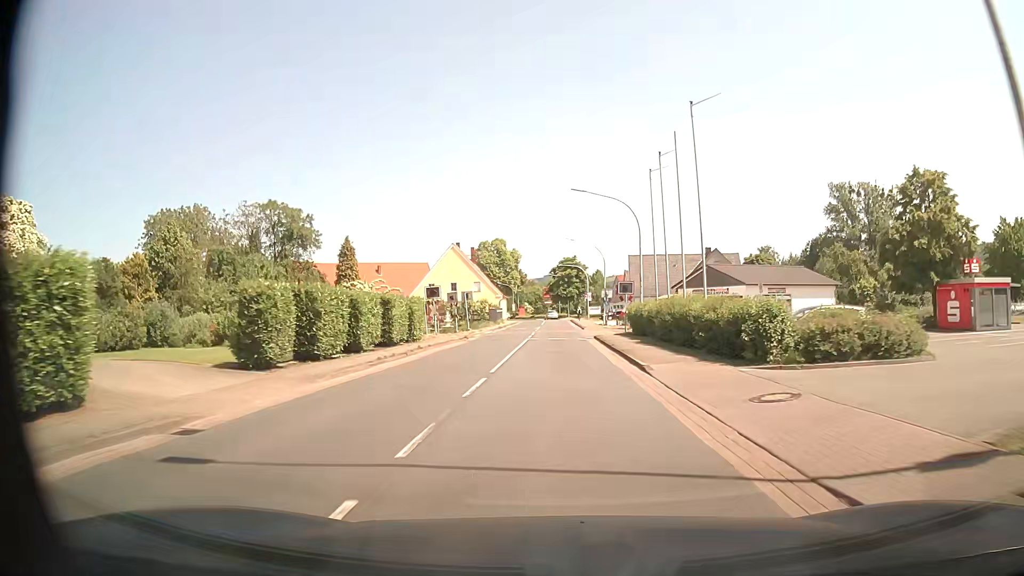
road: primary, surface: asphalt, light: Day
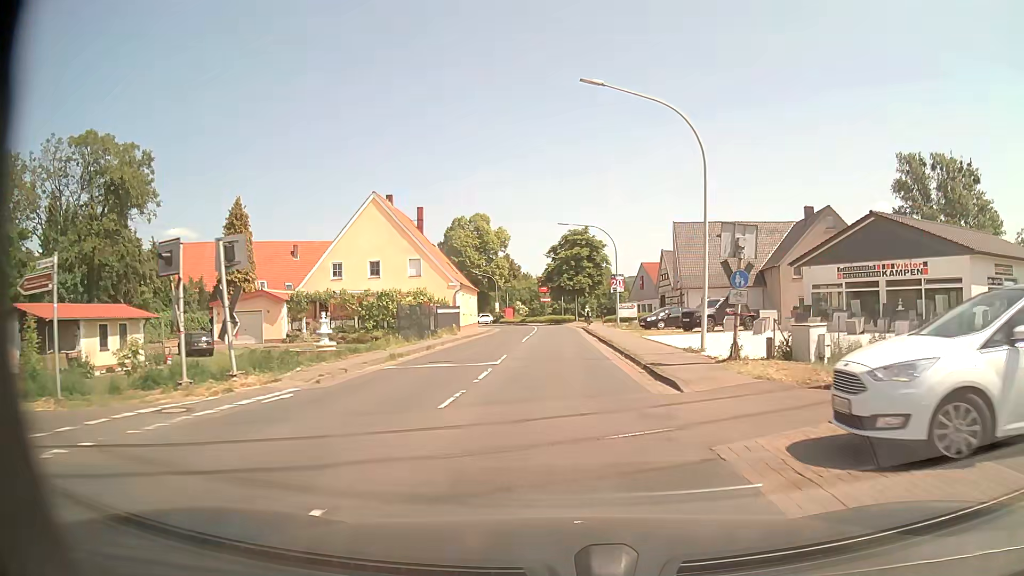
(+0.1, +39.8) m; 0°
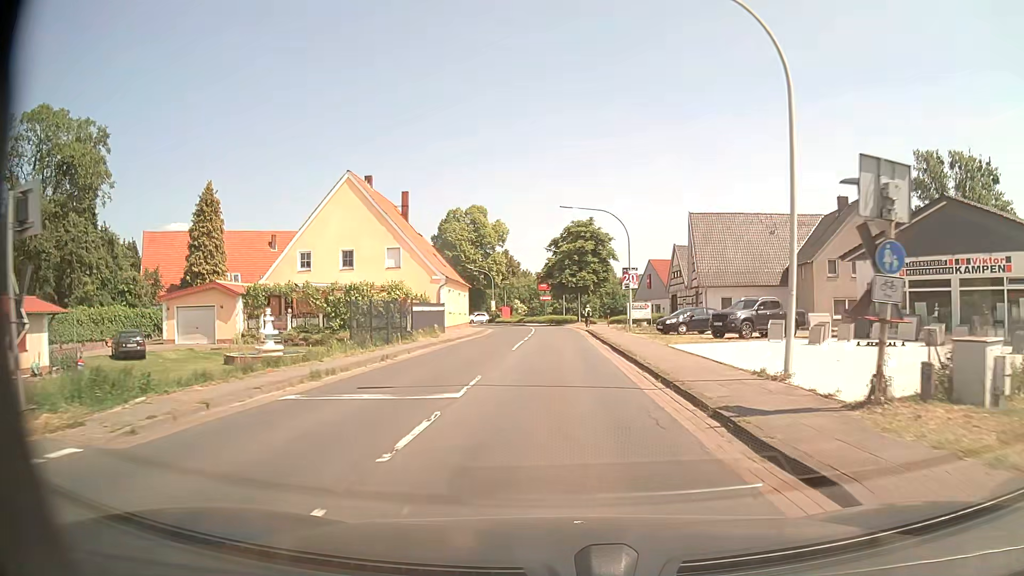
(0.0, +7.1) m; -1°
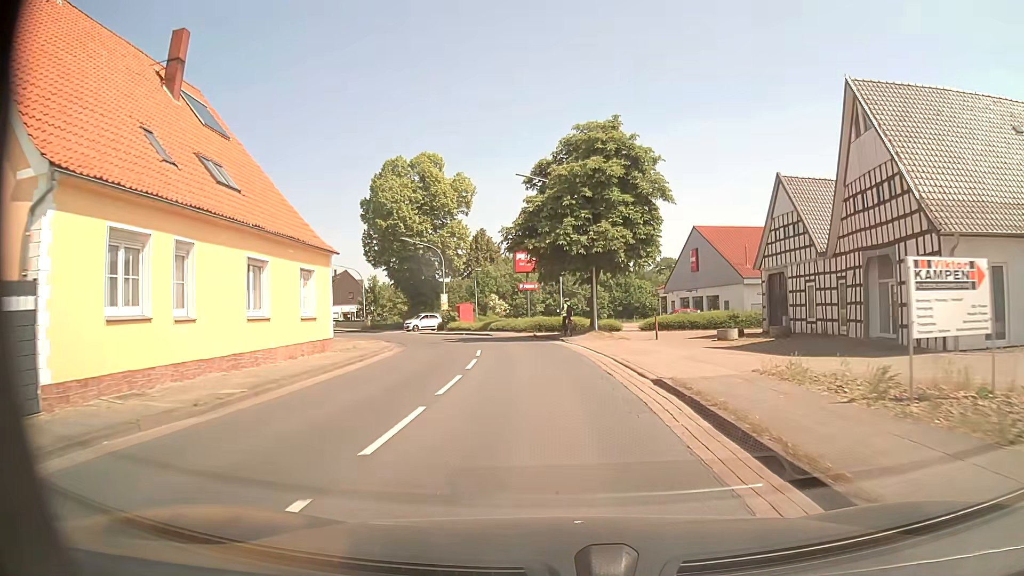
(+0.7, +35.0) m; +1°
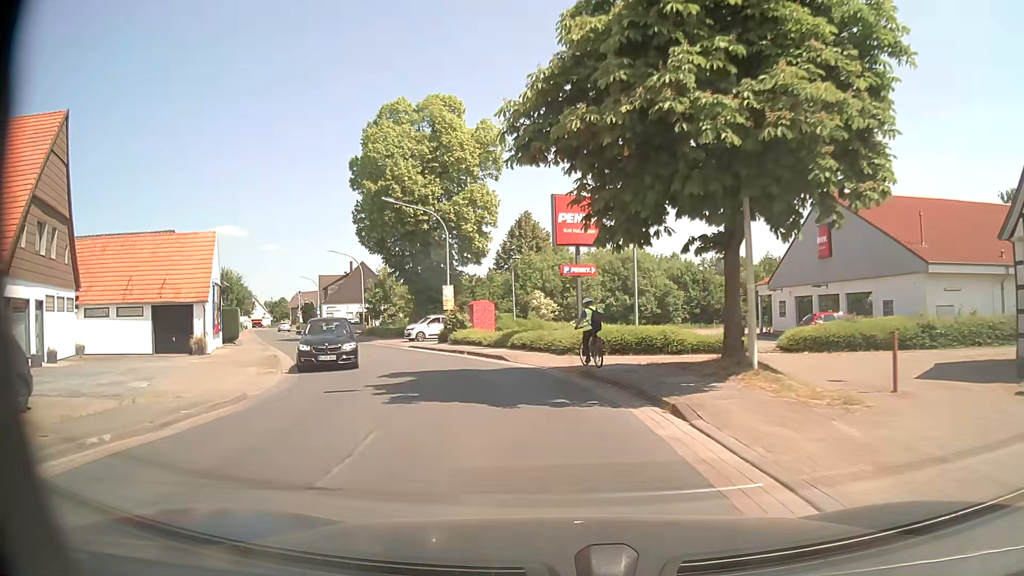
(-0.4, +19.7) m; -5°
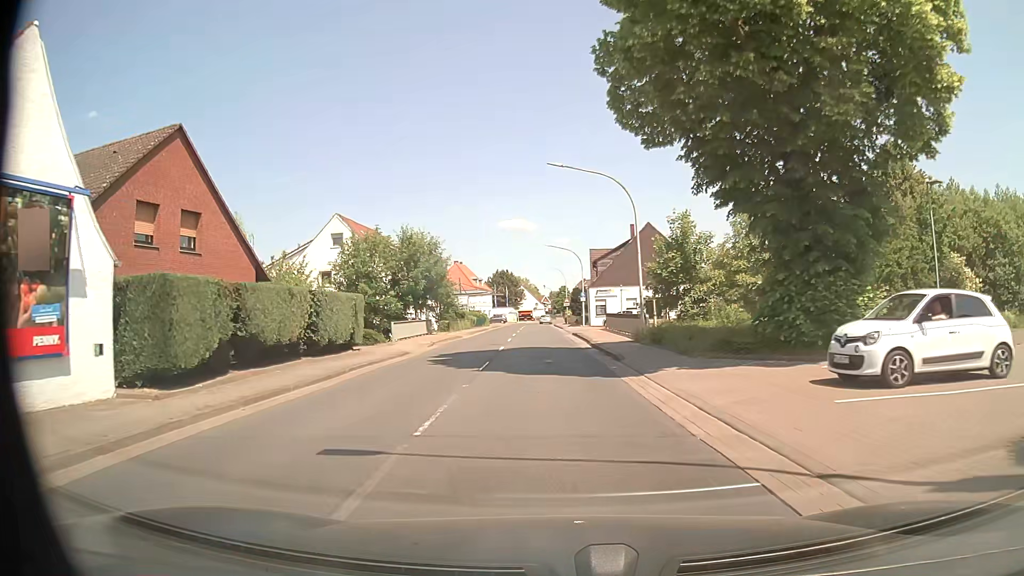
(-7.0, +30.2) m; -25°
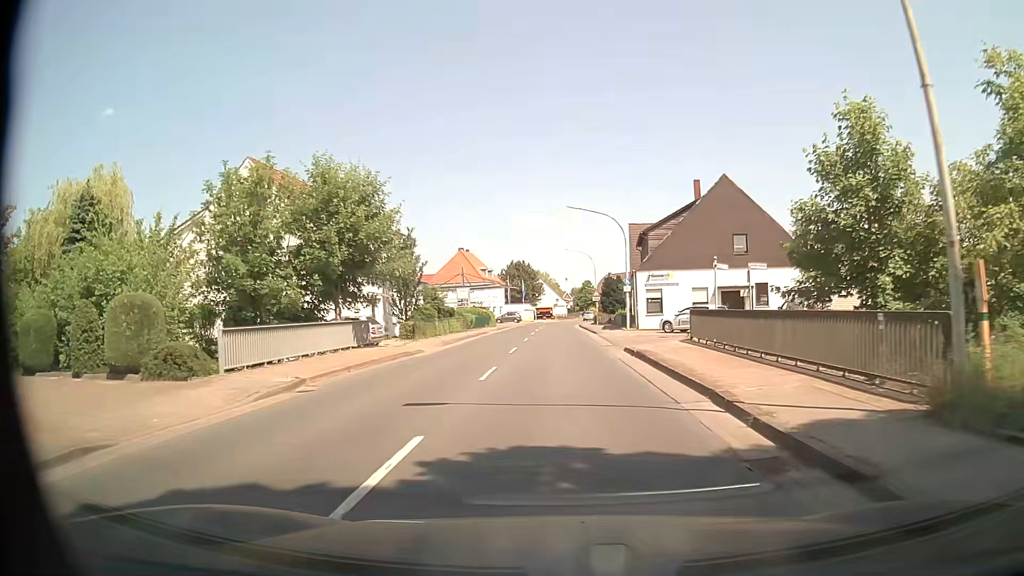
(-0.5, +21.3) m; -1°
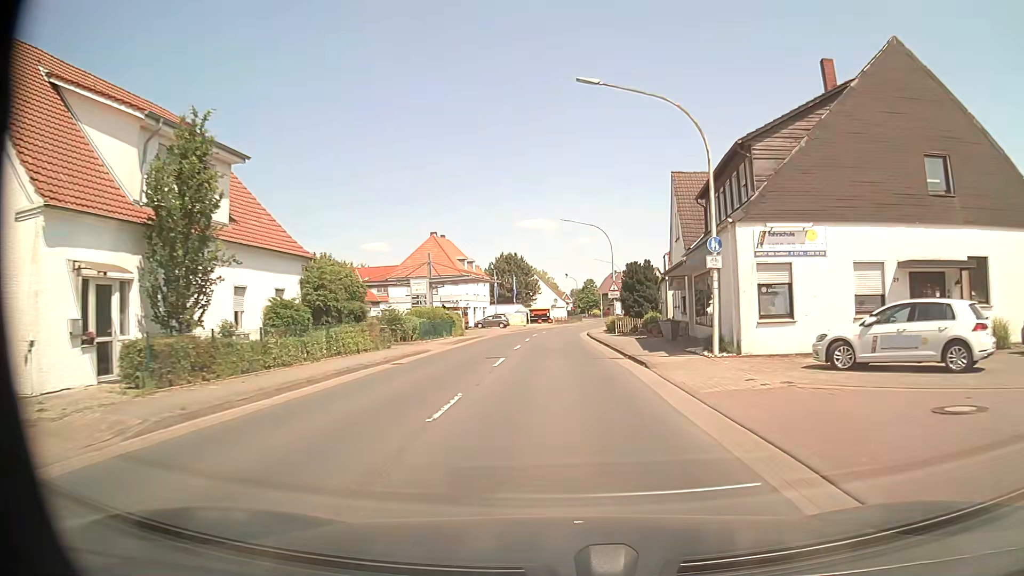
(-0.1, +23.3) m; 0°
(0, +10) (0, +20) (0, +30) (0, +40) (0, +50) (+1, +60) (+2, +70) (+3, +80) (+5, +90) (+8, +99) m
